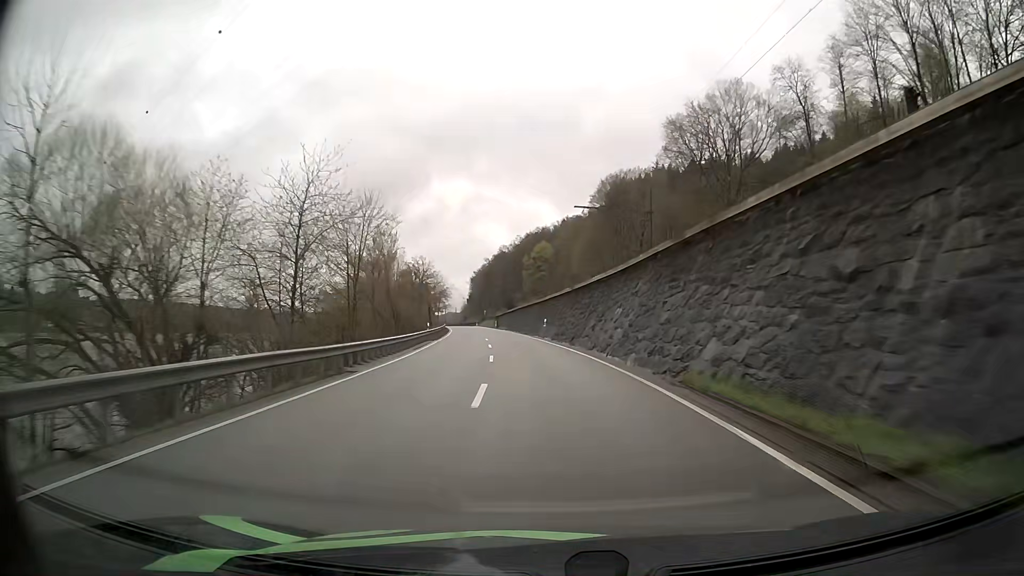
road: primary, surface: asphalt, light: Day
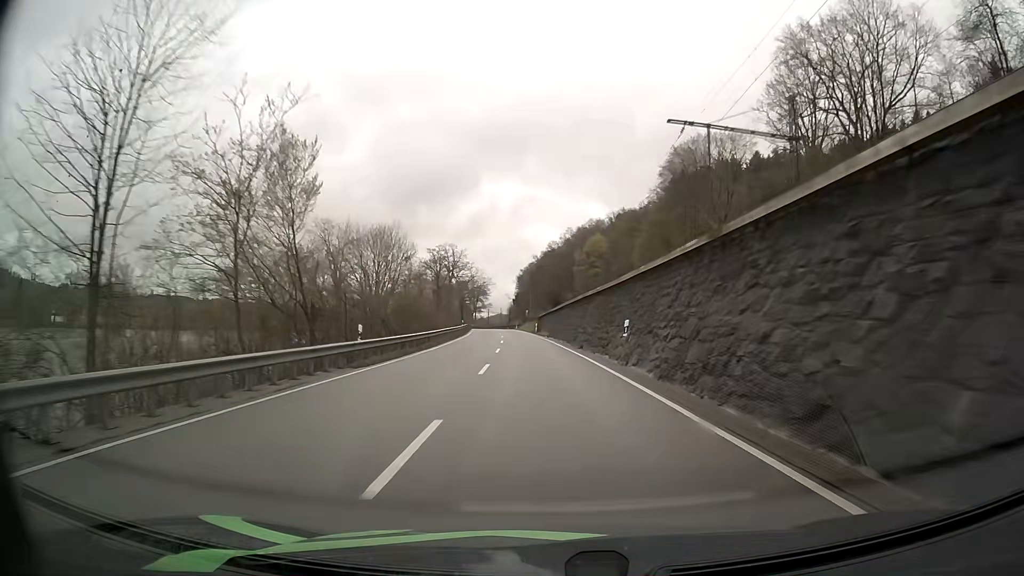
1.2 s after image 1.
(-1.2, +29.2) m; -4°
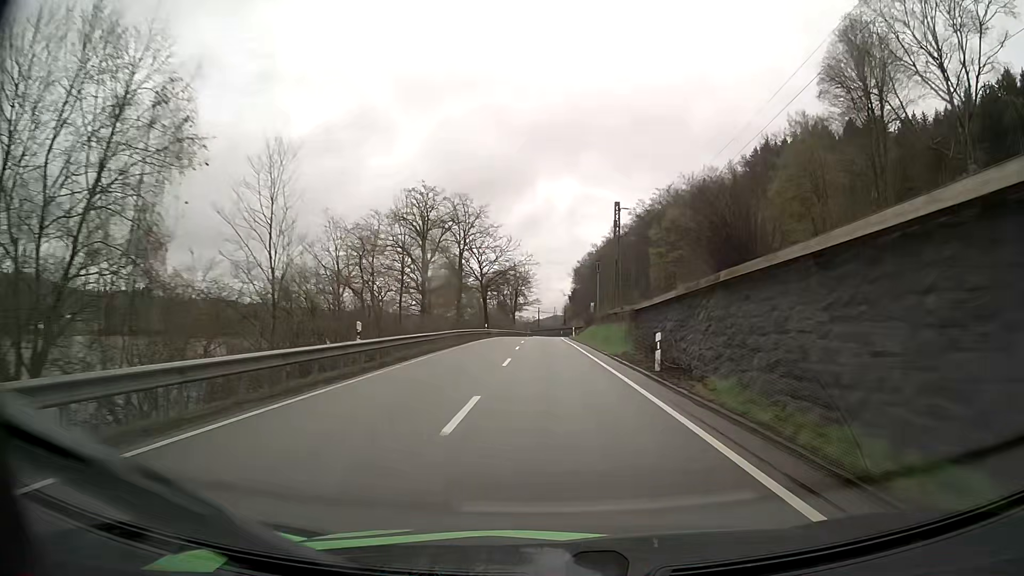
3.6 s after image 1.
(-2.7, +56.9) m; -5°
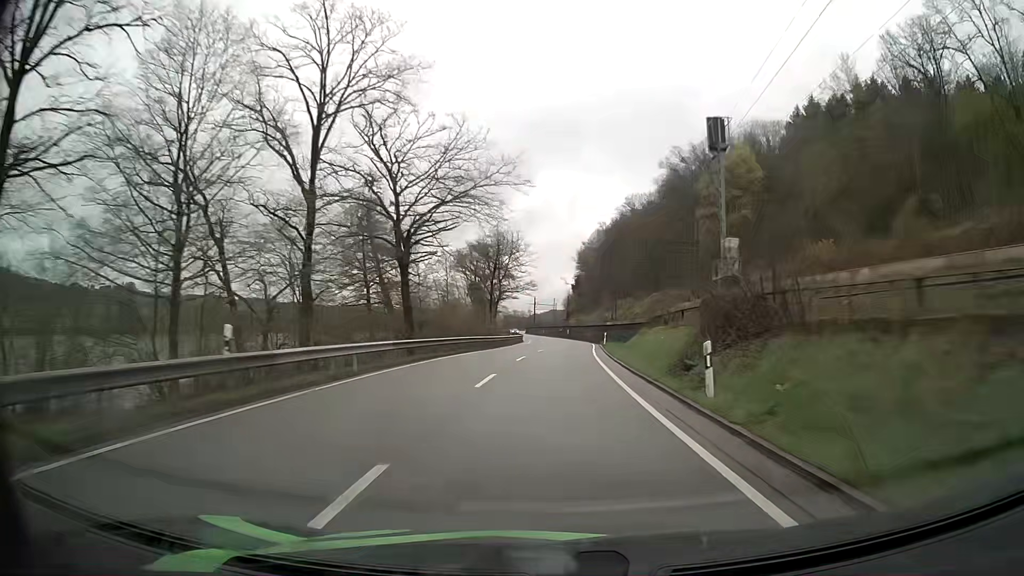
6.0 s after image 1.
(-0.4, +53.6) m; 0°
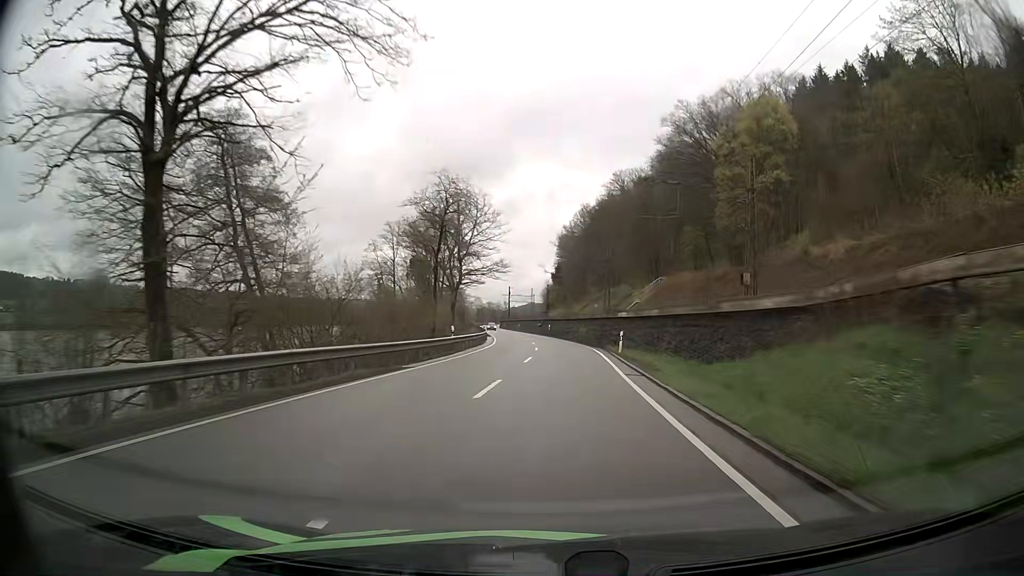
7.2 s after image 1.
(+0.3, +25.8) m; +1°
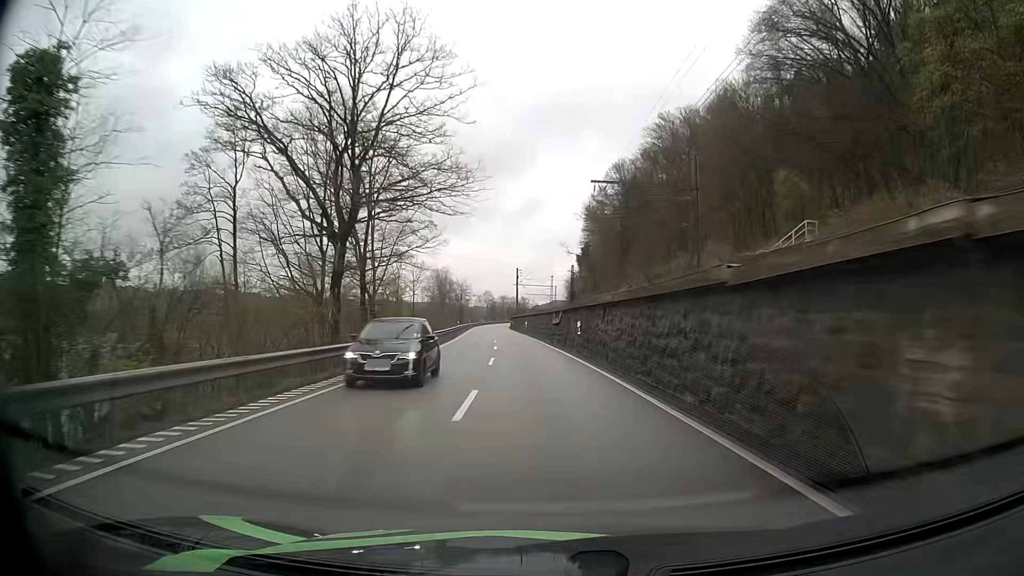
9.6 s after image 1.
(+0.4, +50.8) m; -2°
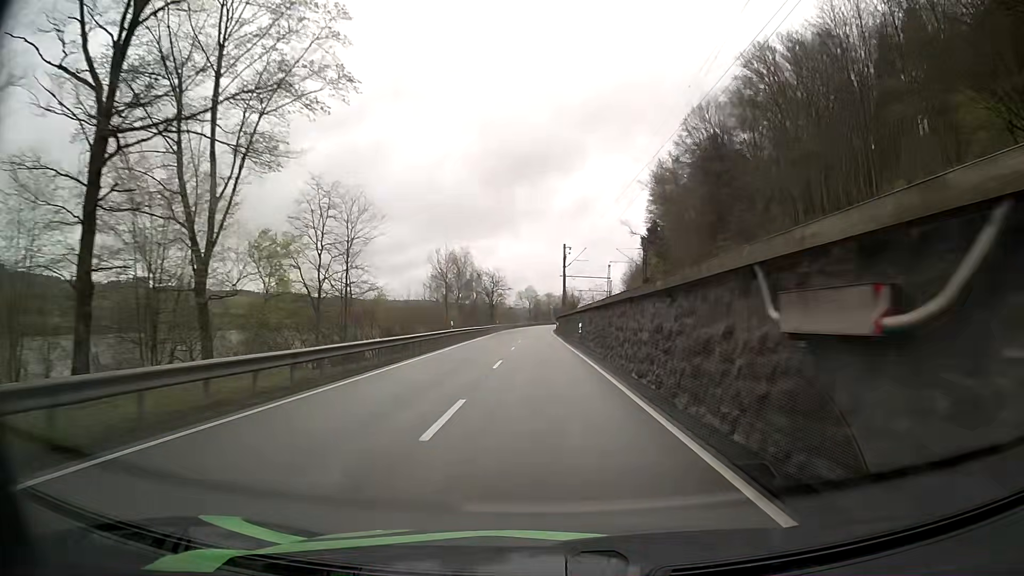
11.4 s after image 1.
(-1.3, +37.5) m; -4°
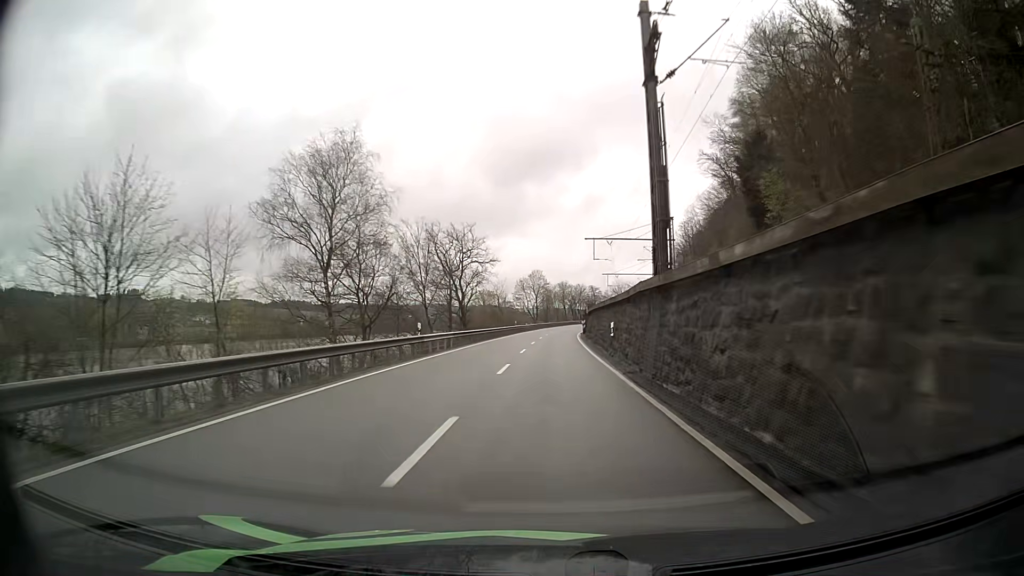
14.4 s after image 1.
(-0.8, +62.0) m; -1°
(0, +10) (0, +20) (0, +30) (0, +40) (+1, +50) (+1, +60) (+1, +70) (+2, +80) (+3, +90) (+4, +100) m
